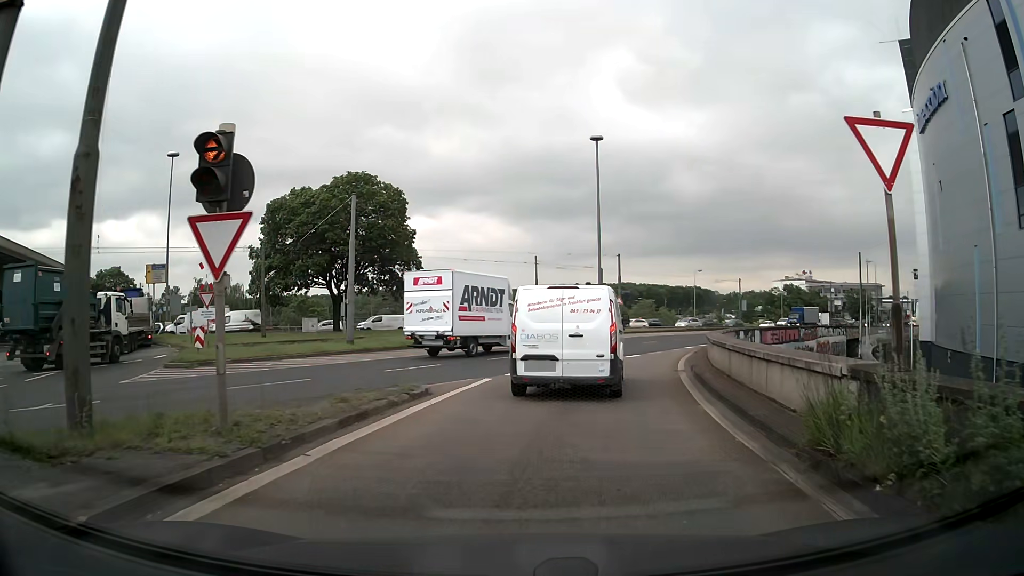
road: motorway_link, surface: asphalt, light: Day
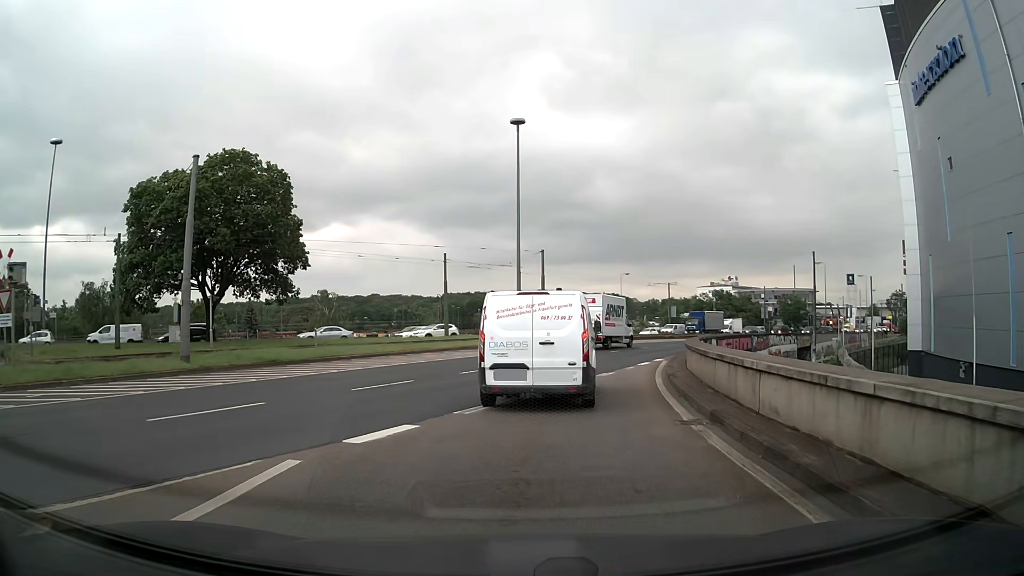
(+0.6, +9.1) m; +8°
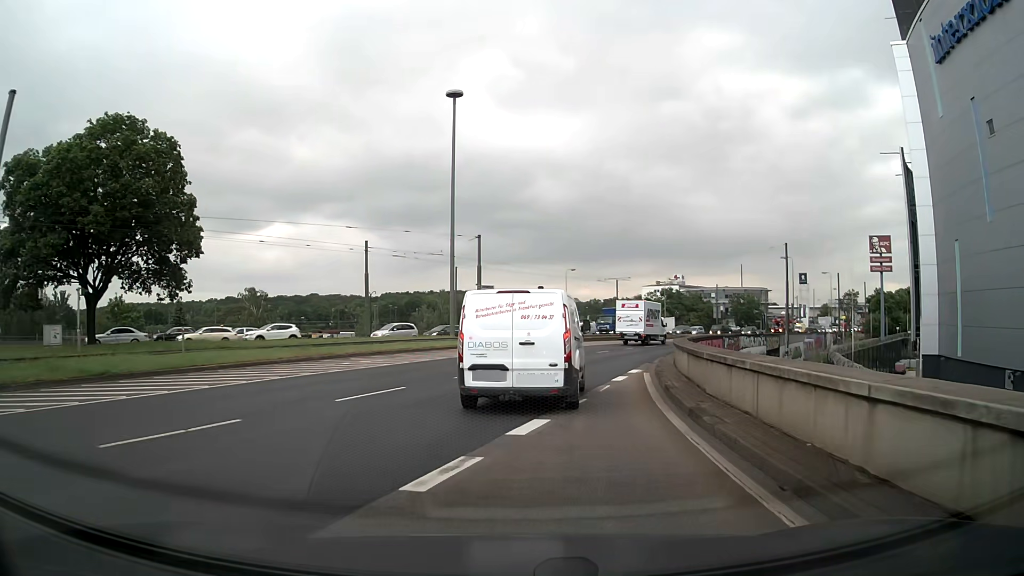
(+0.3, +8.2) m; +4°
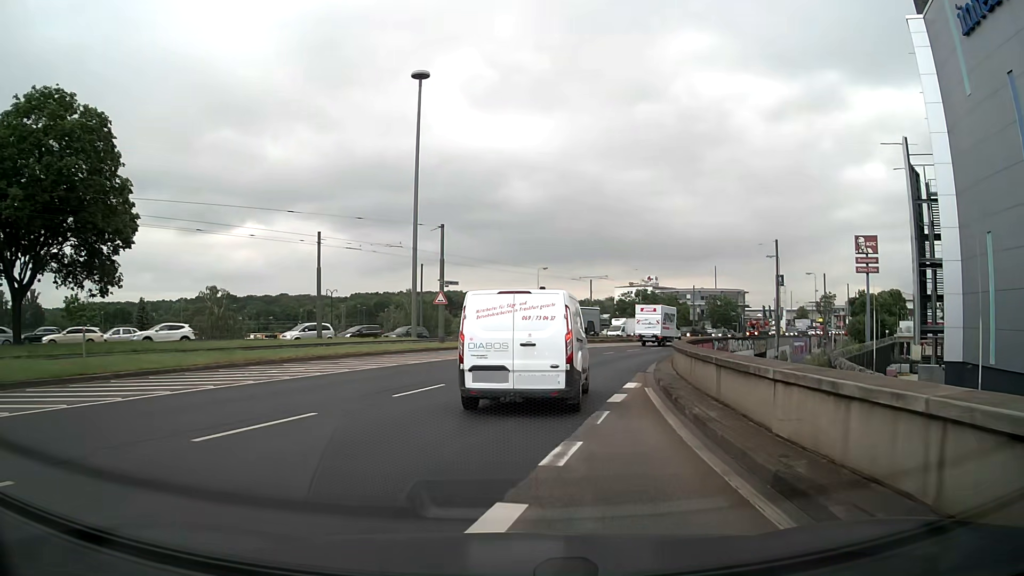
(+0.1, +4.8) m; +3°
